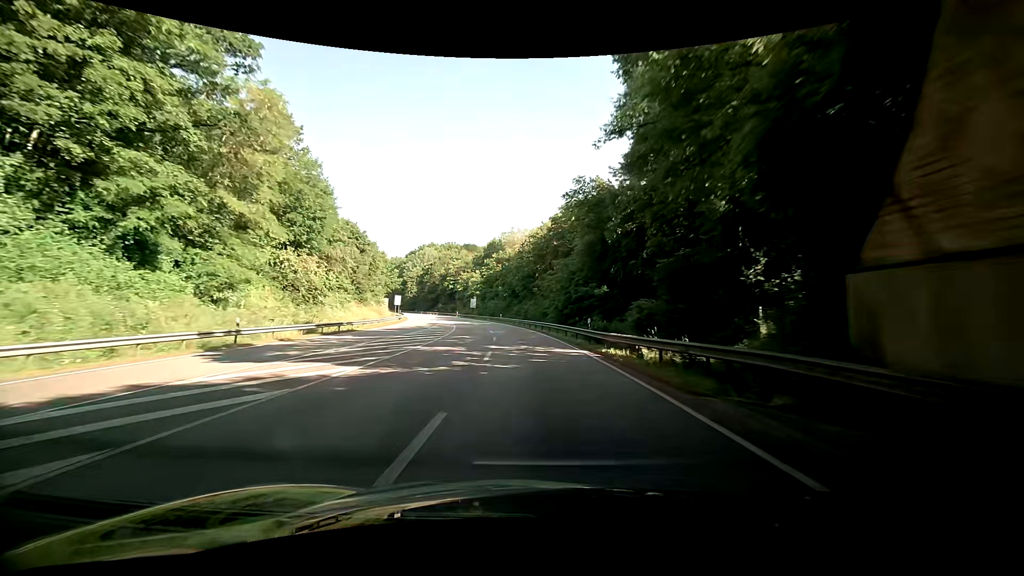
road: primary_link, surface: asphalt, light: Day
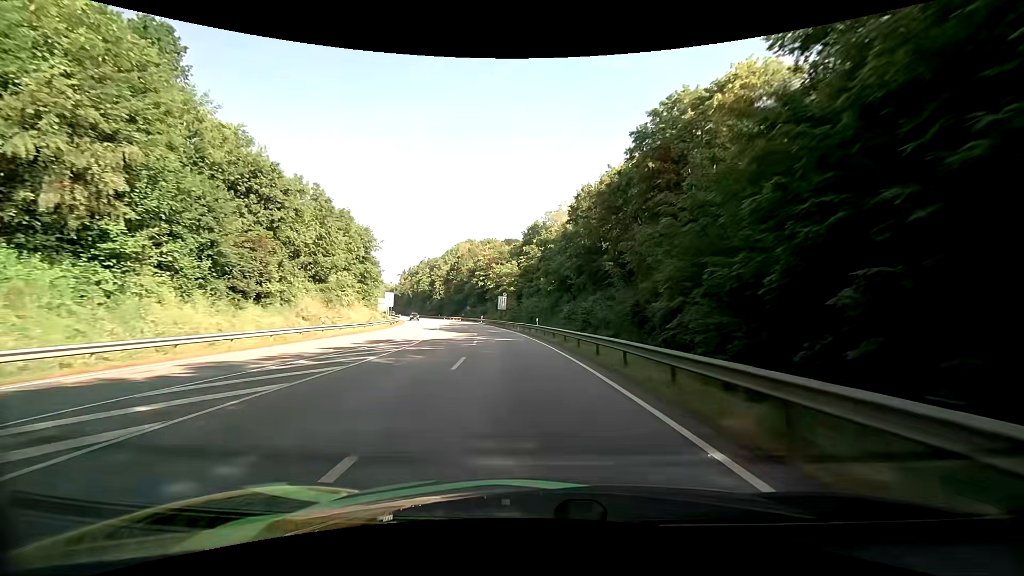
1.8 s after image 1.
(-3.4, +38.4) m; -9°
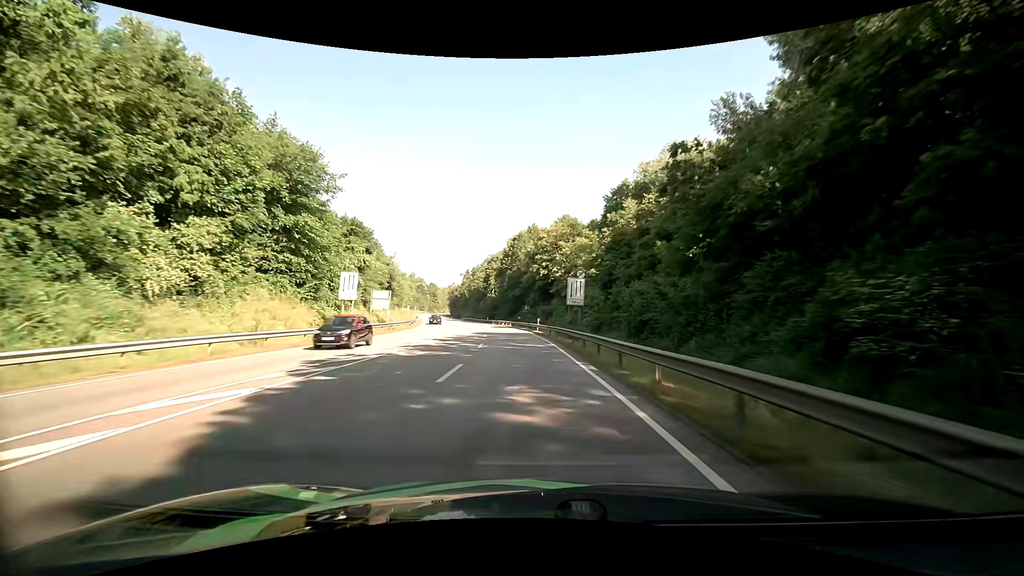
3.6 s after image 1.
(-2.8, +39.1) m; -8°
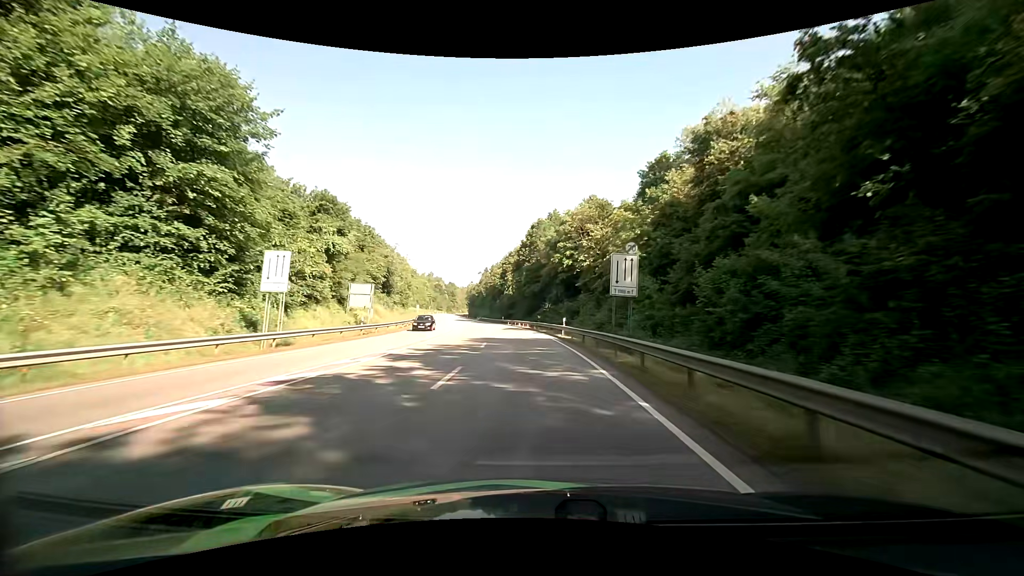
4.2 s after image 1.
(-0.3, +13.3) m; -2°
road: primary
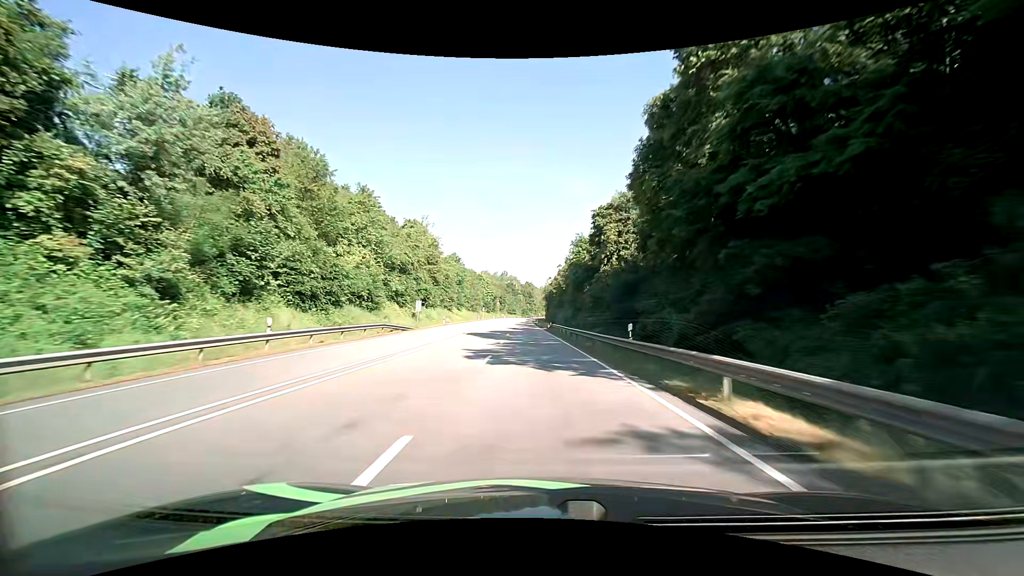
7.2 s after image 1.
(-6.4, +68.6) m; -10°
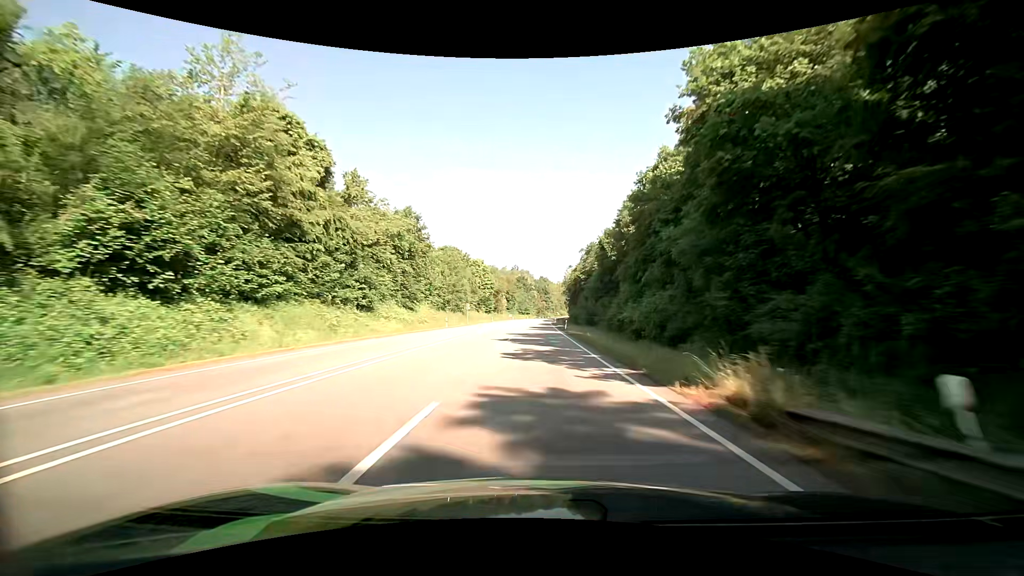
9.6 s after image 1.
(-1.8, +58.9) m; -2°
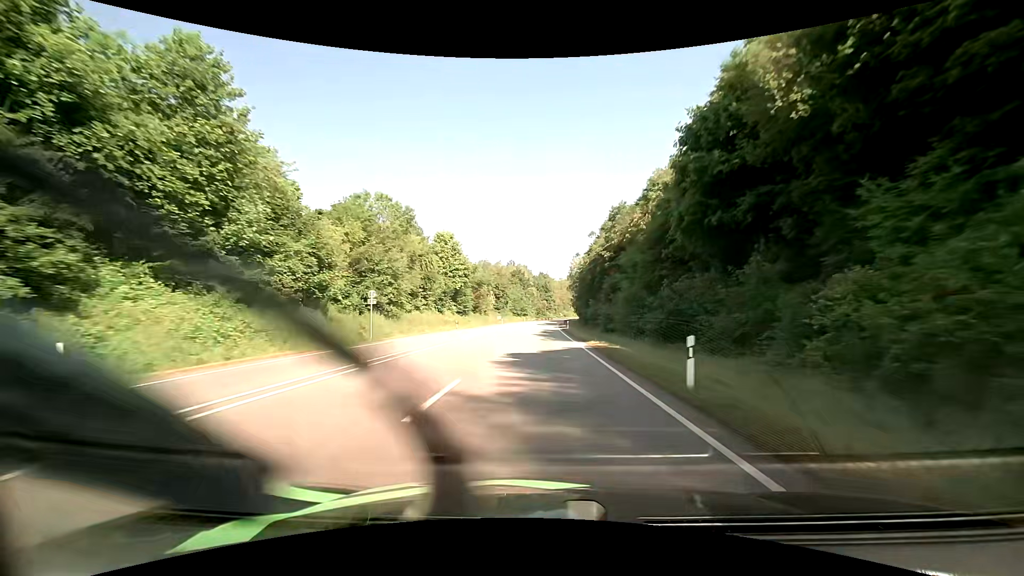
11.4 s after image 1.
(-0.1, +45.8) m; 0°
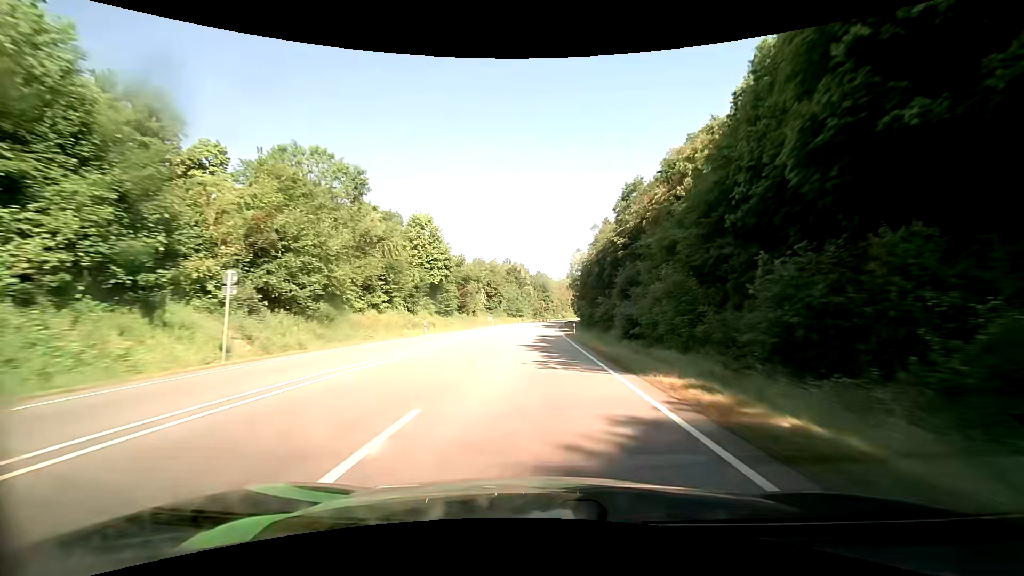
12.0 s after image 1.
(0.0, +15.5) m; 0°
